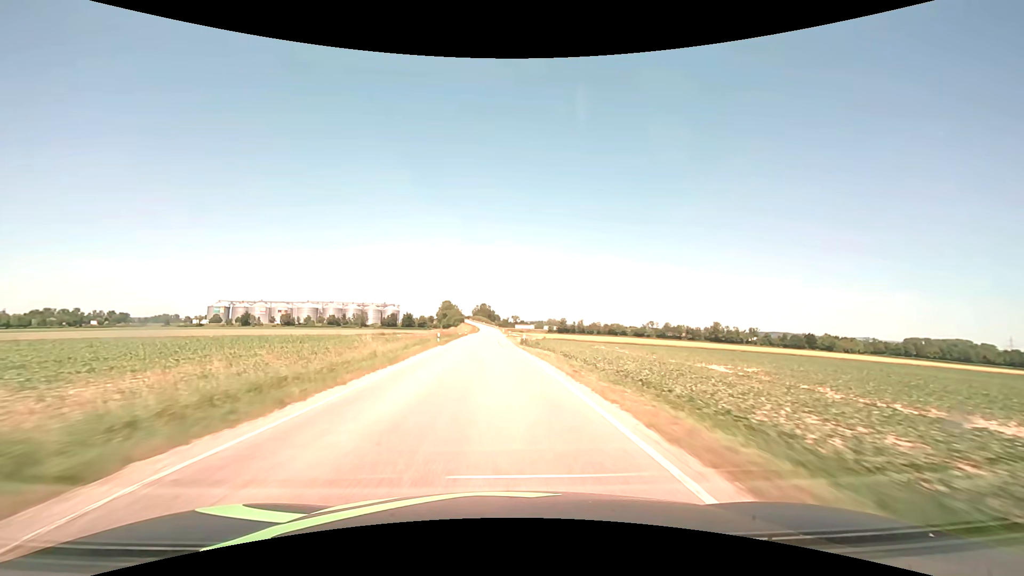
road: secondary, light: Day
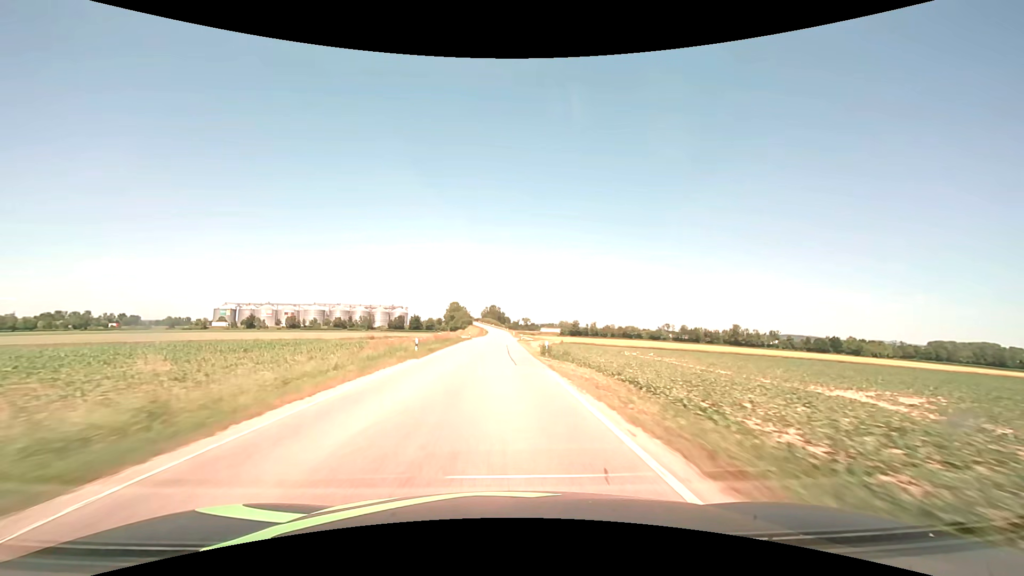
(-0.1, +14.2) m; -1°
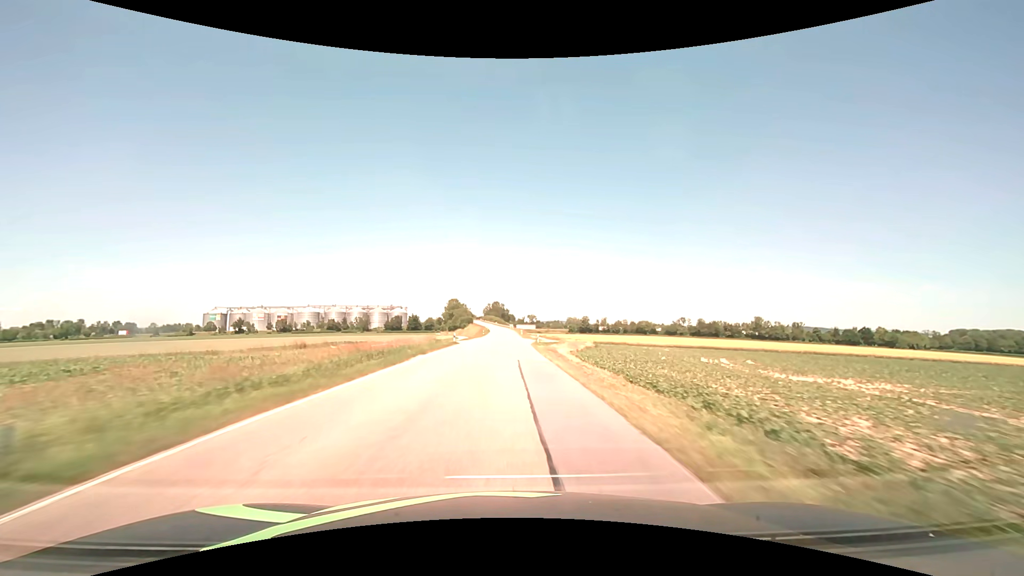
(-0.2, +28.4) m; -1°
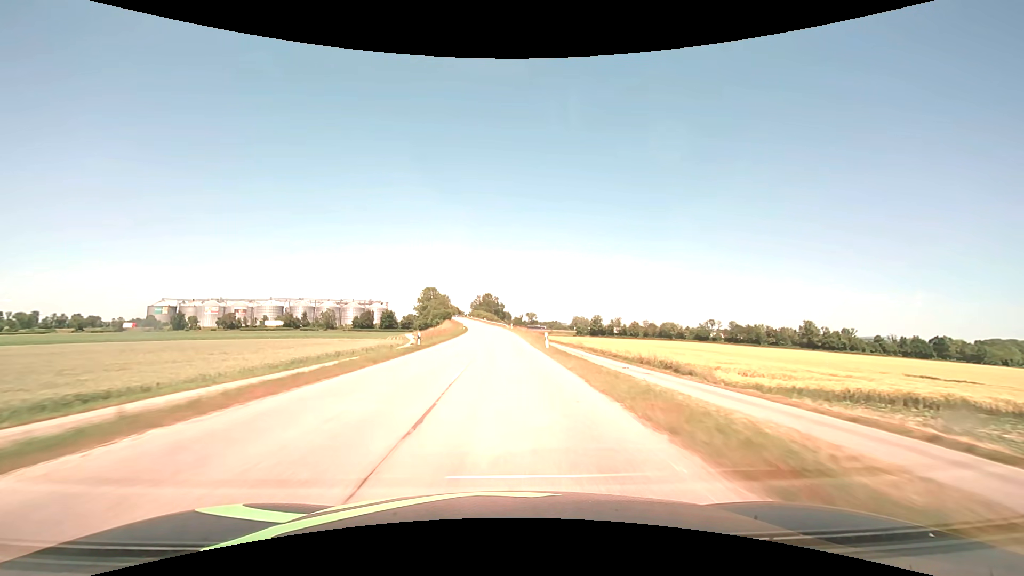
(+0.4, +70.9) m; +1°
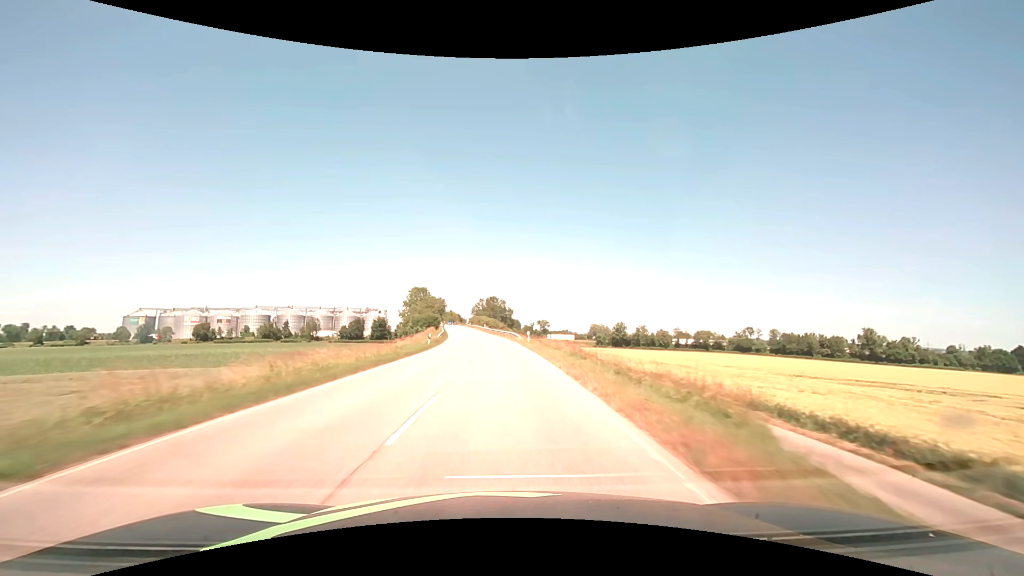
(-0.1, +42.5) m; -1°
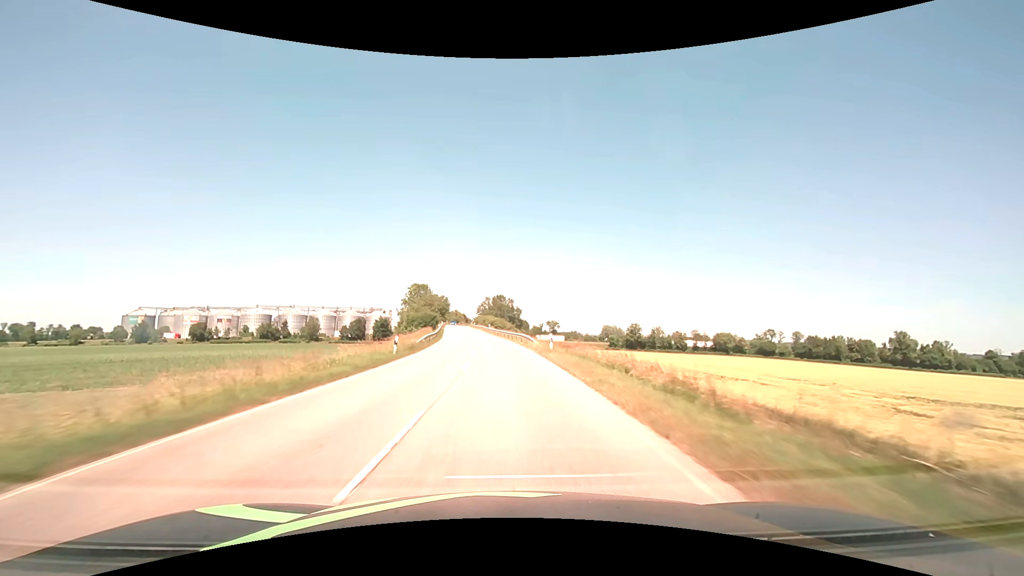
(-0.1, +14.1) m; -1°
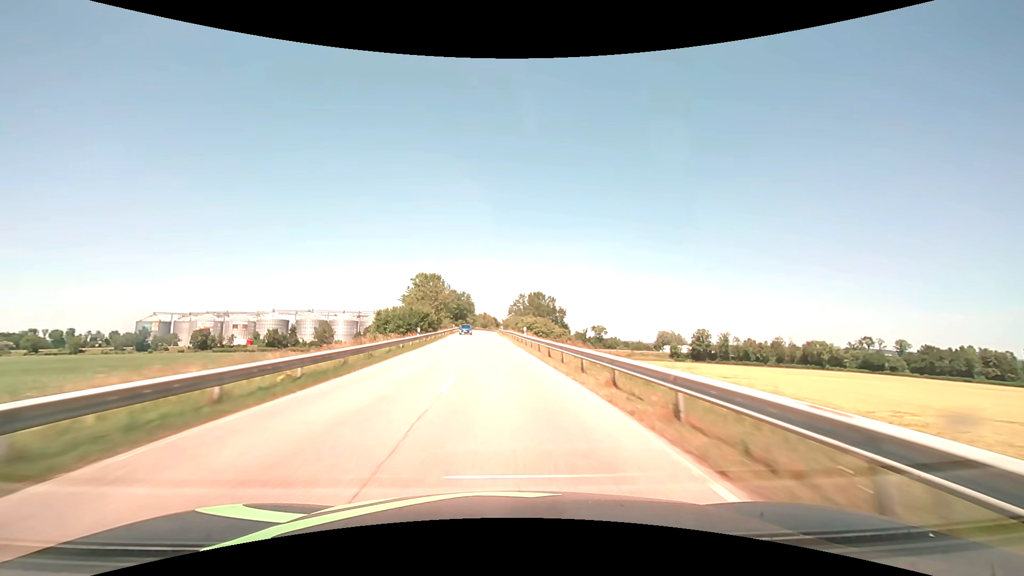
(-1.4, +42.2) m; -4°
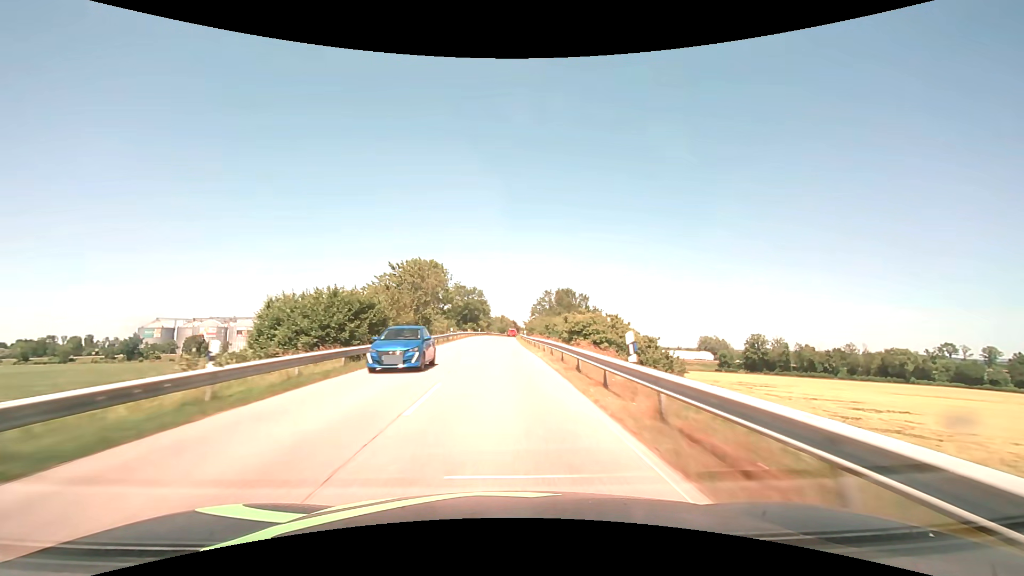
(-0.6, +28.1) m; -2°
(0, +10) (0, +20) (0, +30) (0, +40) (0, +50) (0, +60) (0, +70) (0, +80) (0, +90) (+1, +100) m
